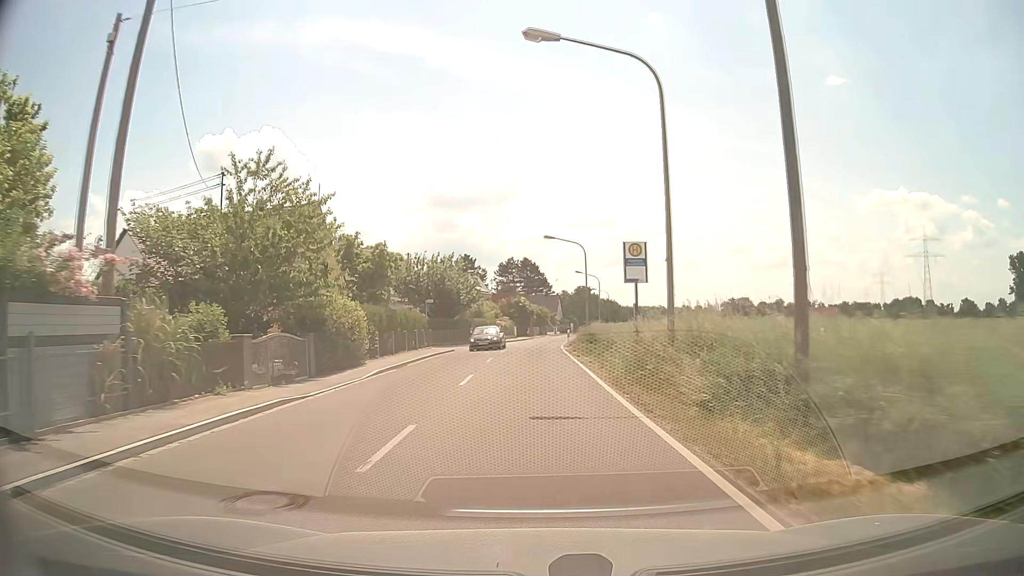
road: tertiary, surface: asphalt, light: Day
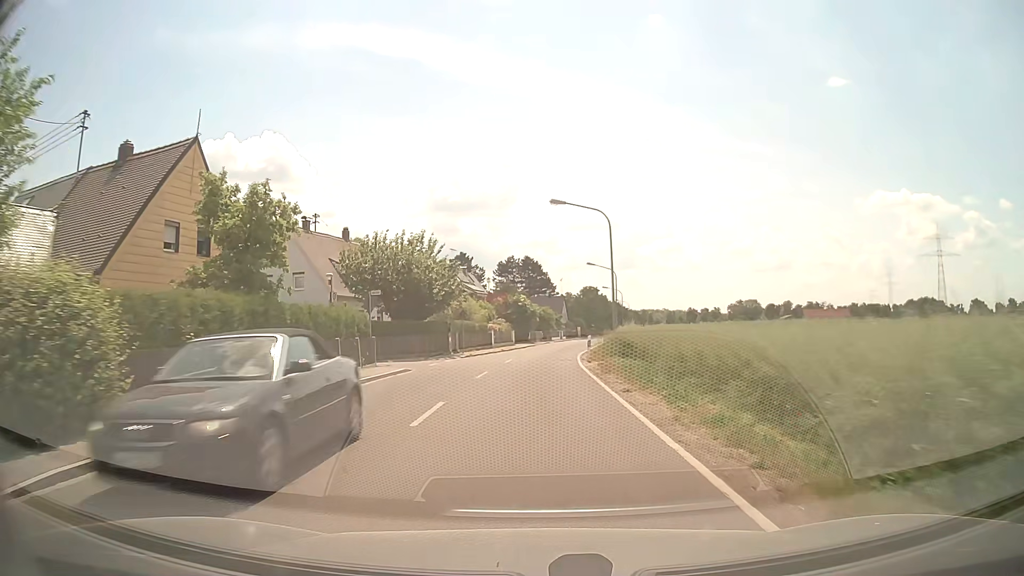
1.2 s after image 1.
(+0.1, +14.9) m; 0°
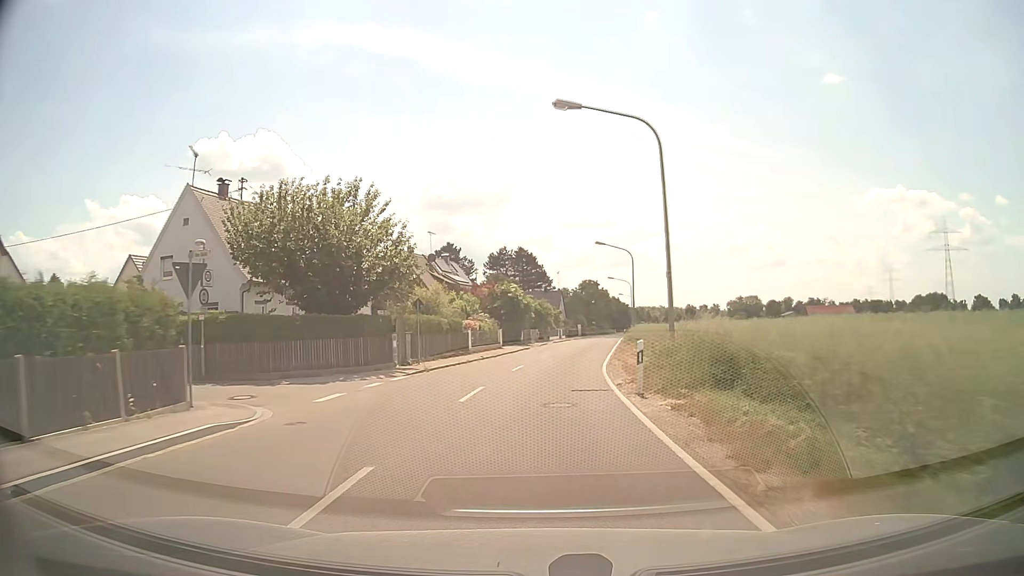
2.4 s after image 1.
(0.0, +14.7) m; 0°
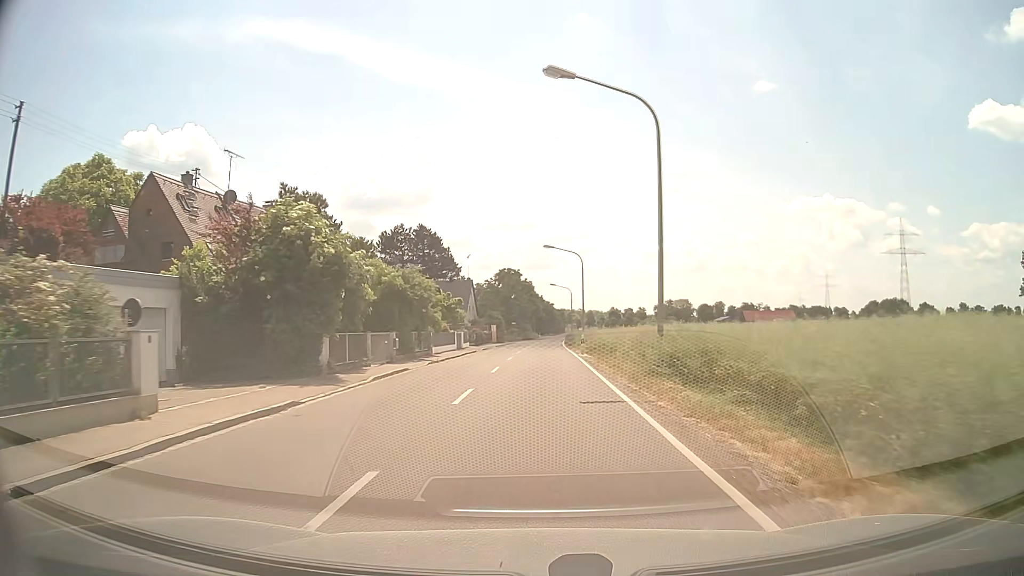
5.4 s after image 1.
(+2.2, +35.8) m; +7°
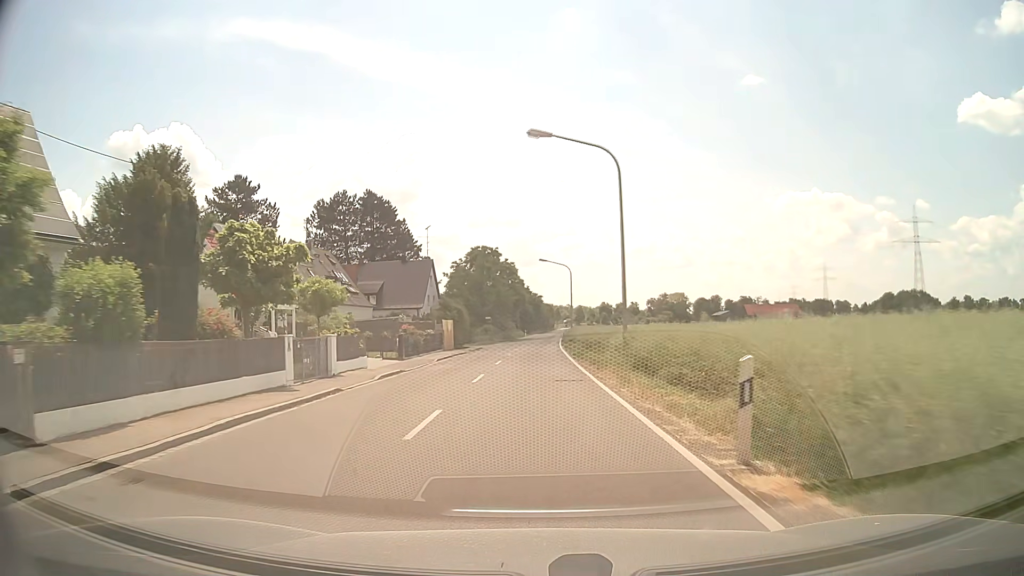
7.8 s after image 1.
(+0.4, +29.9) m; +1°
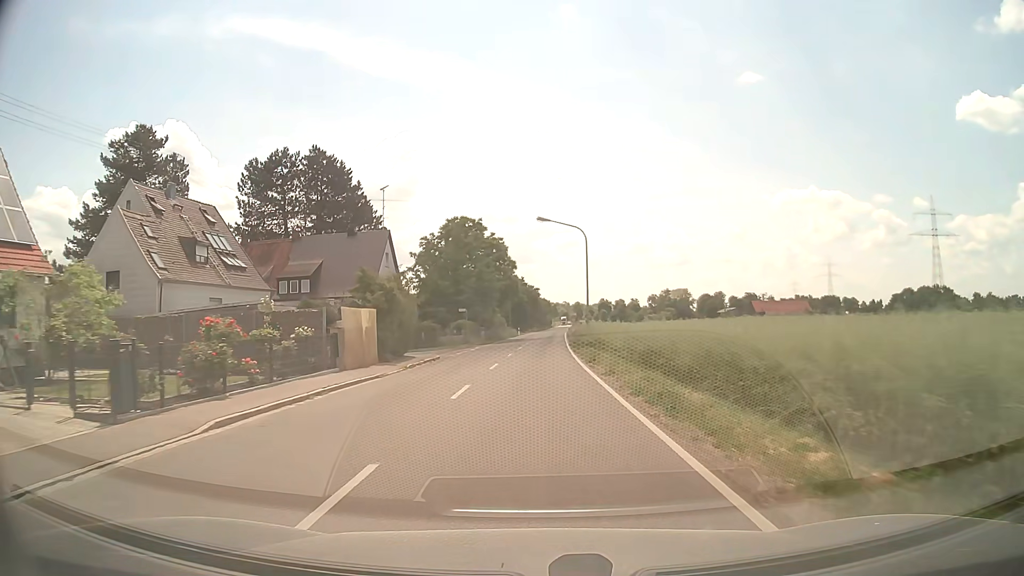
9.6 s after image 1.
(0.0, +22.6) m; 0°
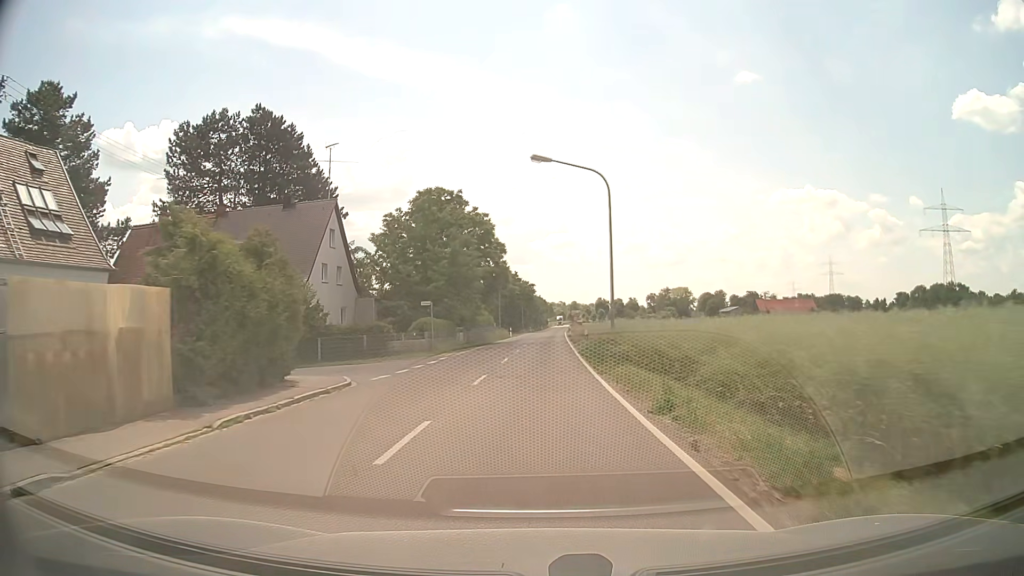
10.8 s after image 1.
(+0.1, +14.9) m; +1°
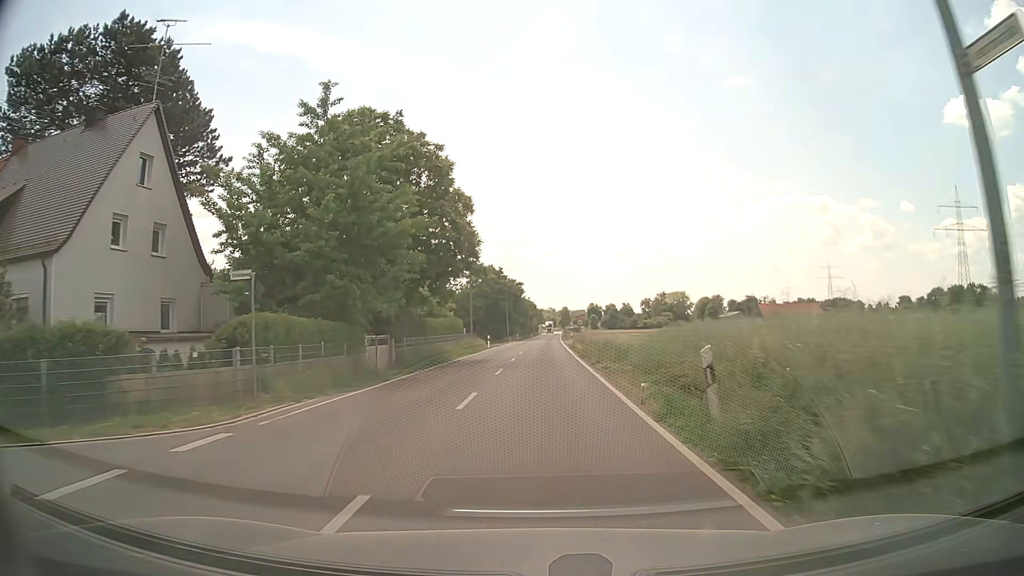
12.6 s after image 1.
(+0.1, +22.1) m; +1°
(0, +10) (0, +20) (0, +30) (+1, +40) (+1, +50) (+1, +60) (+1, +70) (+2, +80) (+2, +90) (+3, +100) m
